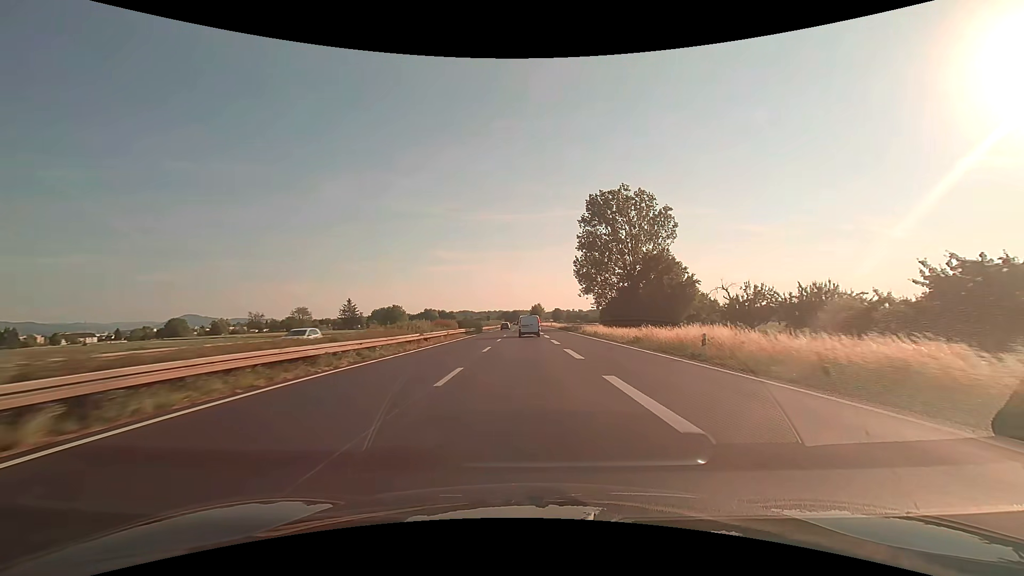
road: trunk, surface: asphalt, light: Day
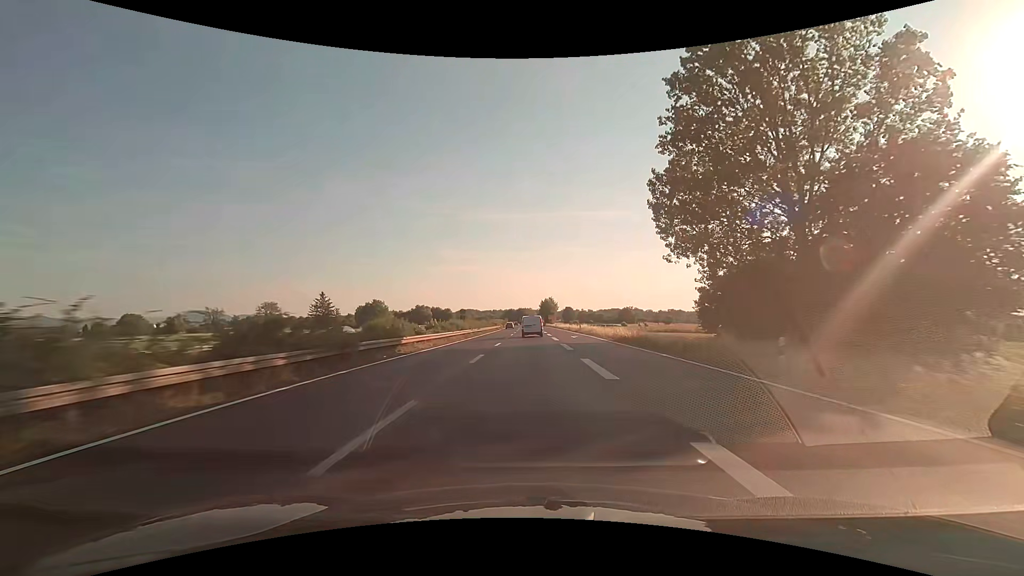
(-0.5, +54.6) m; -1°
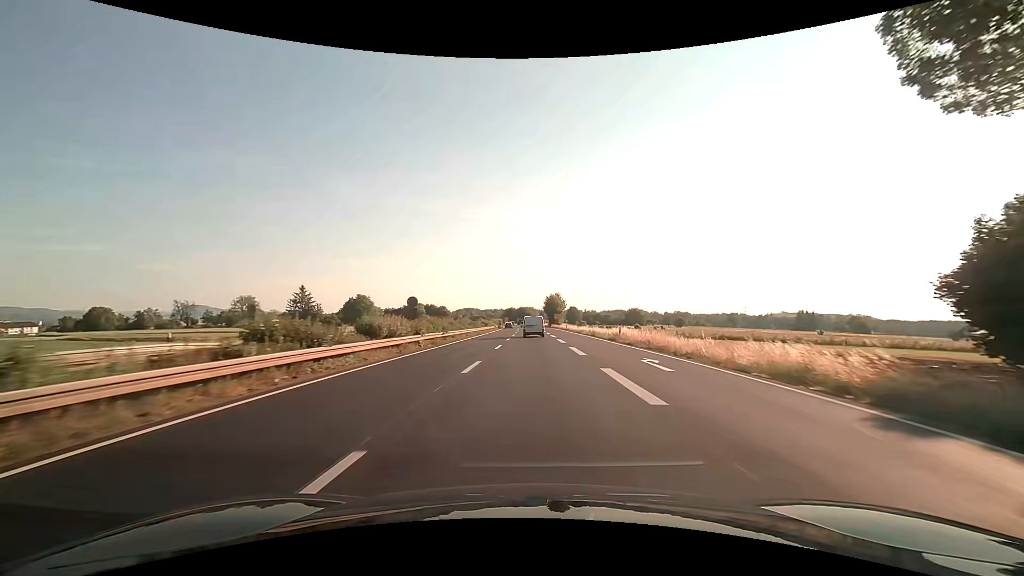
(-0.1, +27.5) m; 0°
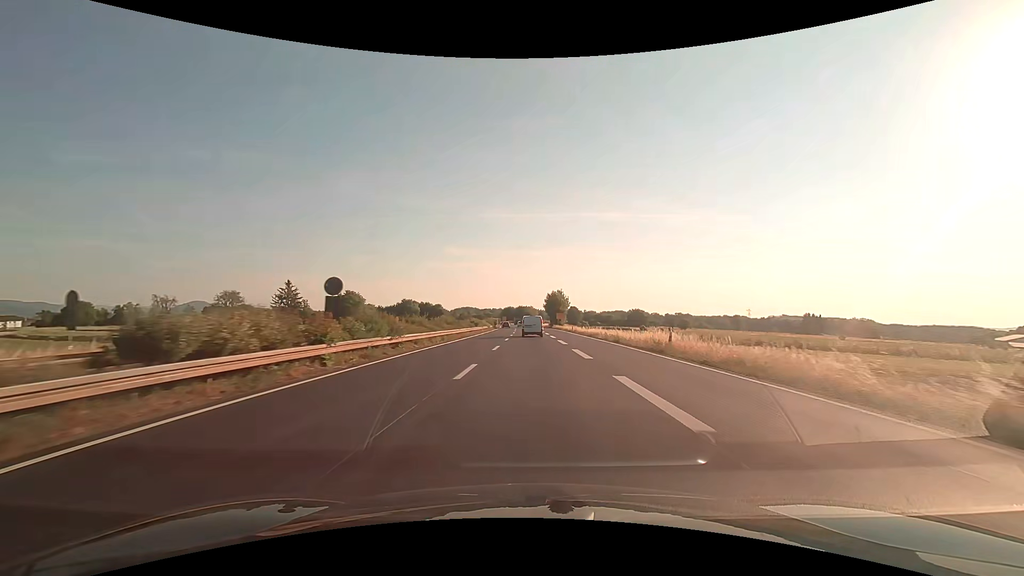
(0.0, +13.8) m; +1°
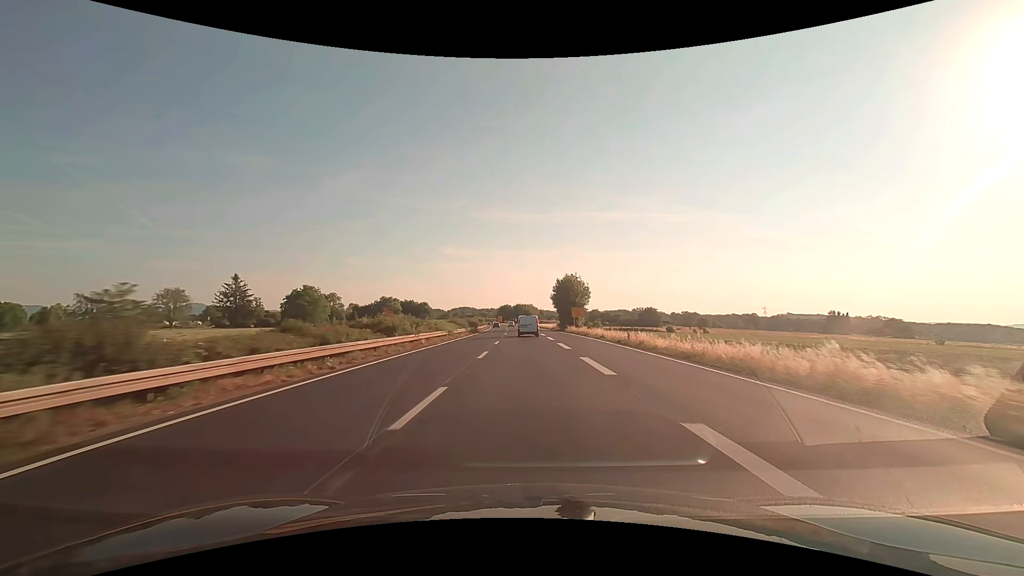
(-0.1, +41.7) m; 0°
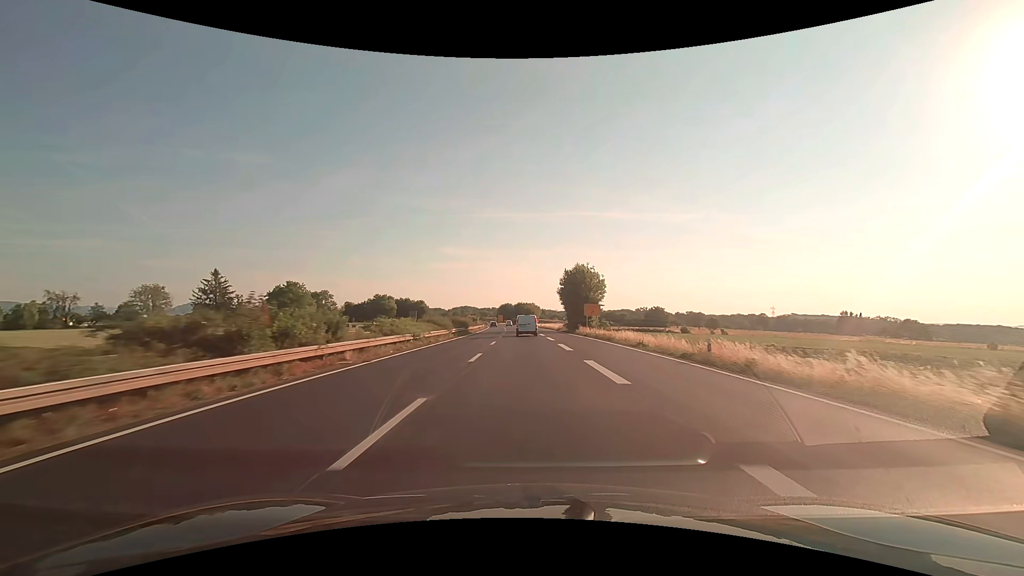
(0.0, +14.0) m; 0°
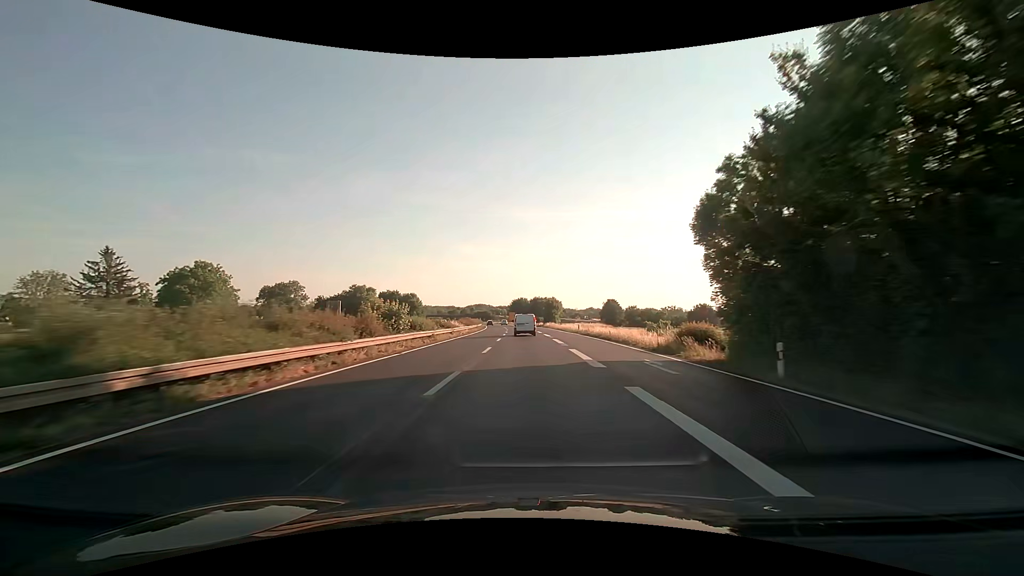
(-0.8, +56.2) m; -2°
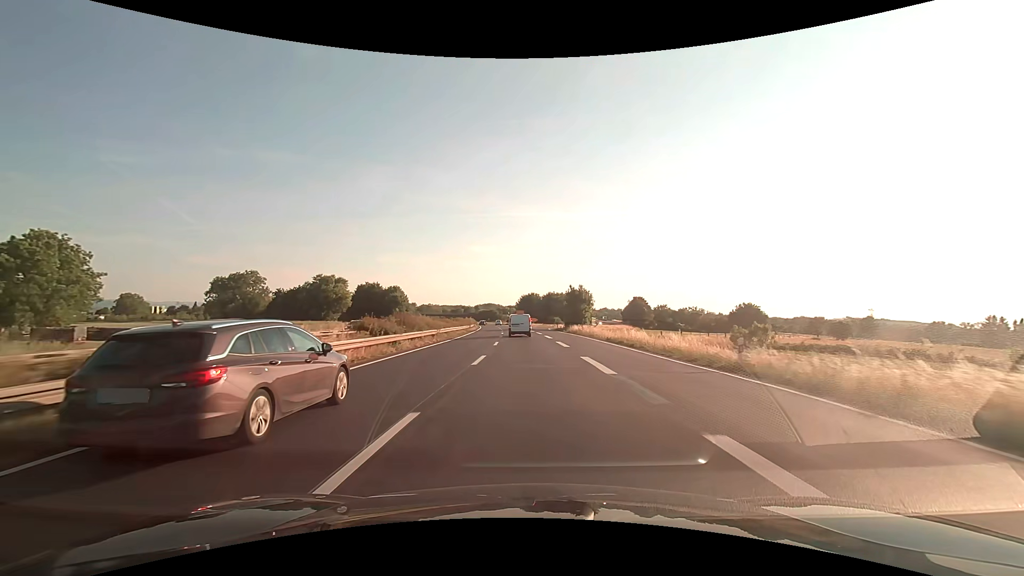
(-0.4, +42.0) m; -1°
(0, +10) (0, +20) (0, +30) (0, +40) (-1, +50) (-1, +60) (-2, +70) (-2, +80) (-3, +90) (-4, +100) m
